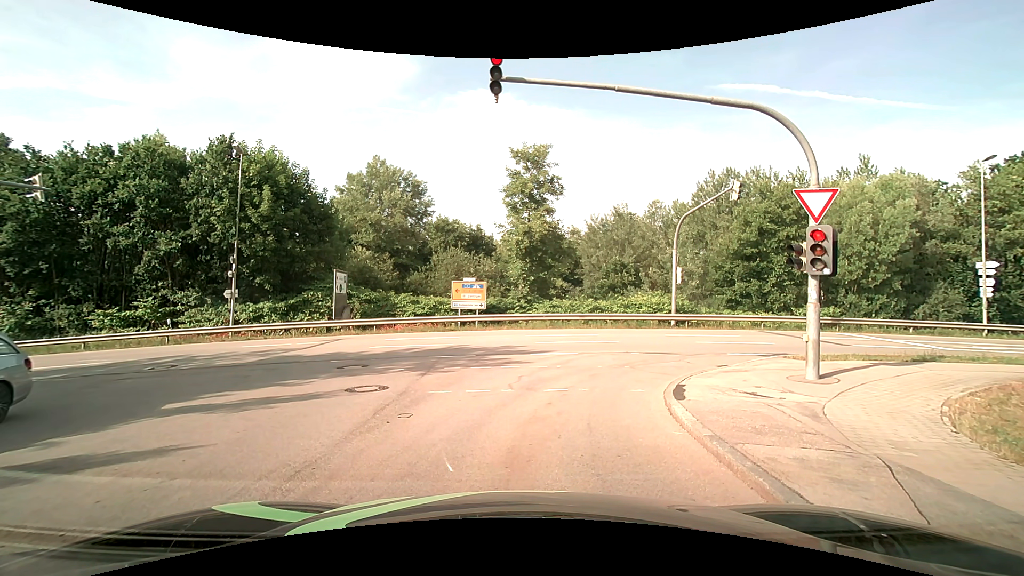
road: residential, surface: asphalt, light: Day
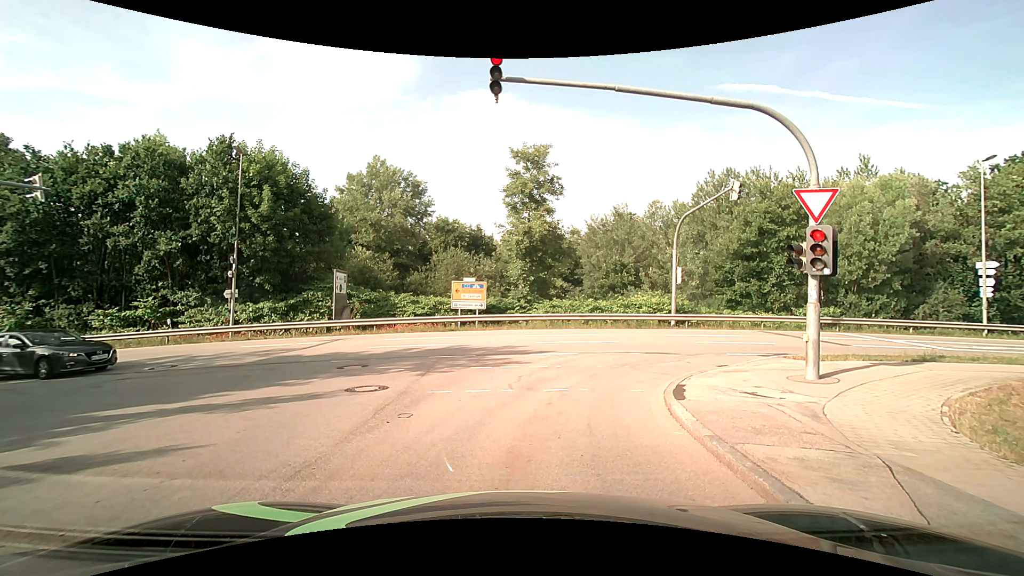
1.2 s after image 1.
(0.0, 0.0) m; 0°
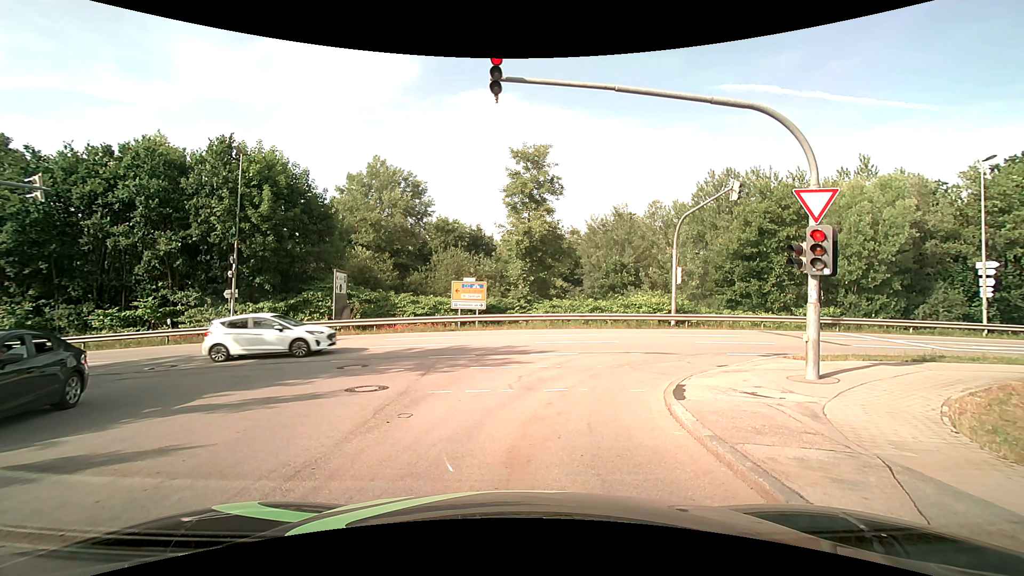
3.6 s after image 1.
(0.0, 0.0) m; 0°
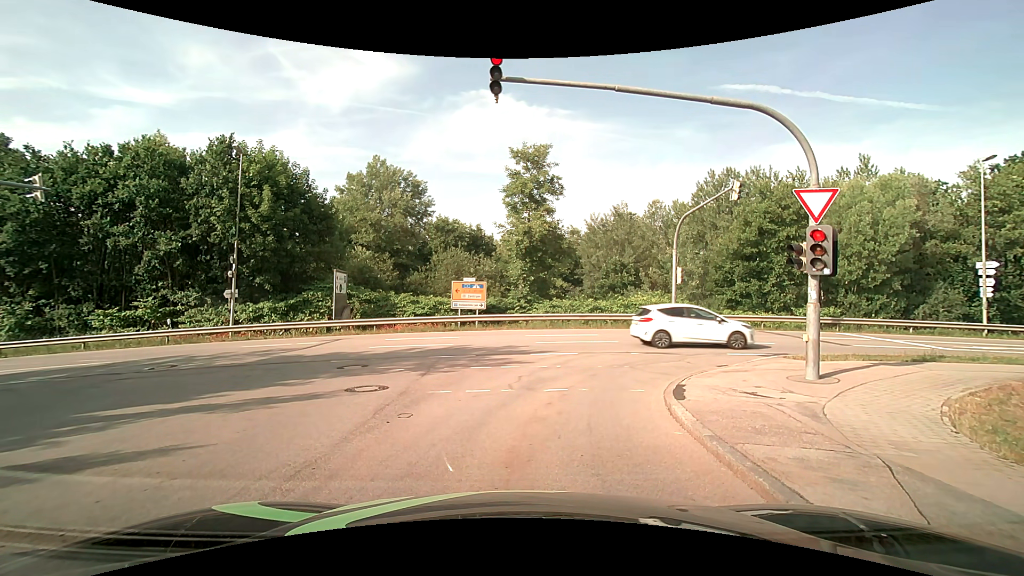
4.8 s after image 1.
(0.0, 0.0) m; 0°
(0, +10) (+5, +18) (+15, +21) (+25, +22) (+35, +23) (+44, +23) (+54, +24) (+64, +25) (+74, +25) (+84, +26) m
